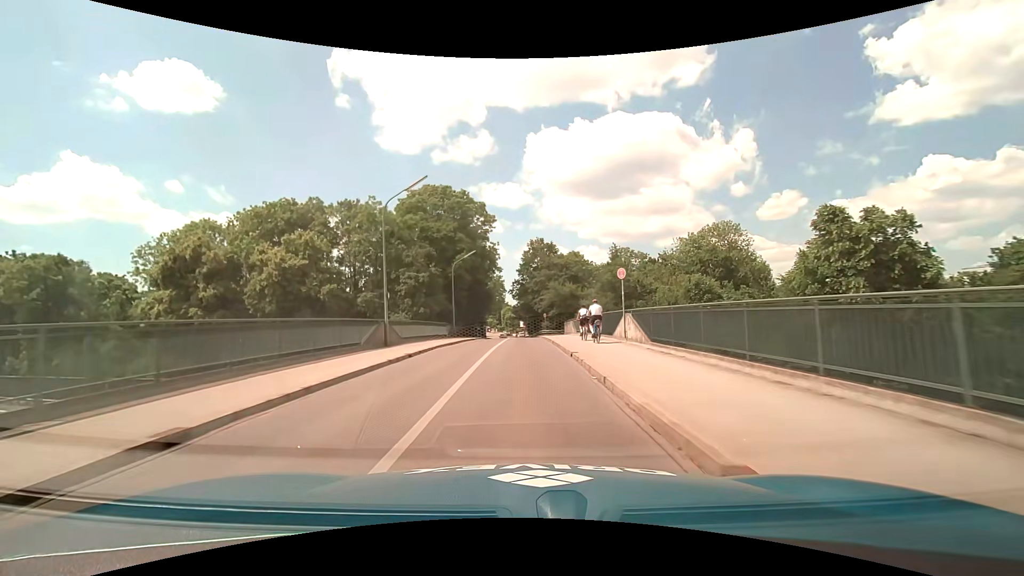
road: tertiary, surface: asphalt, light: Day
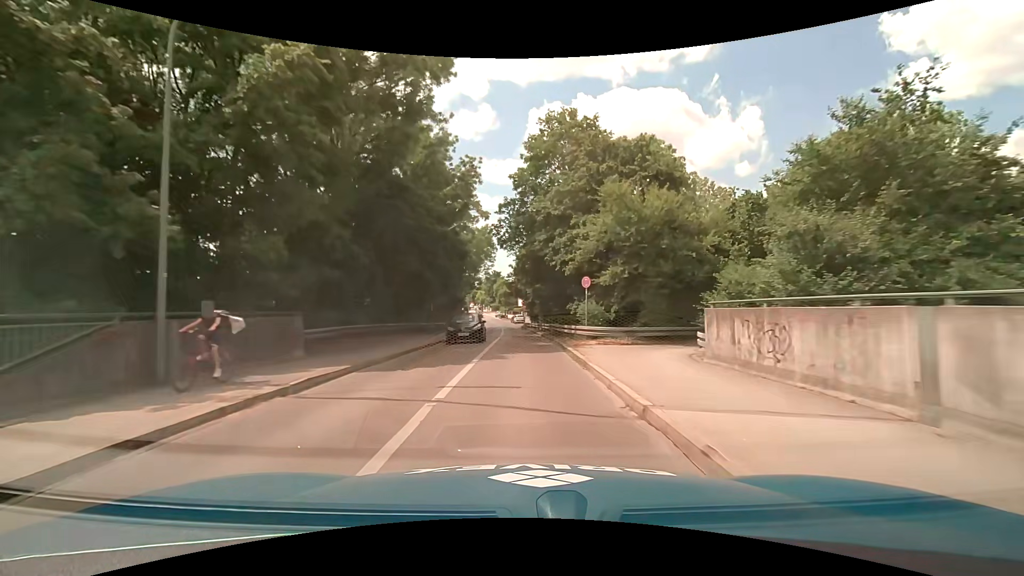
(-0.1, +38.5) m; 0°
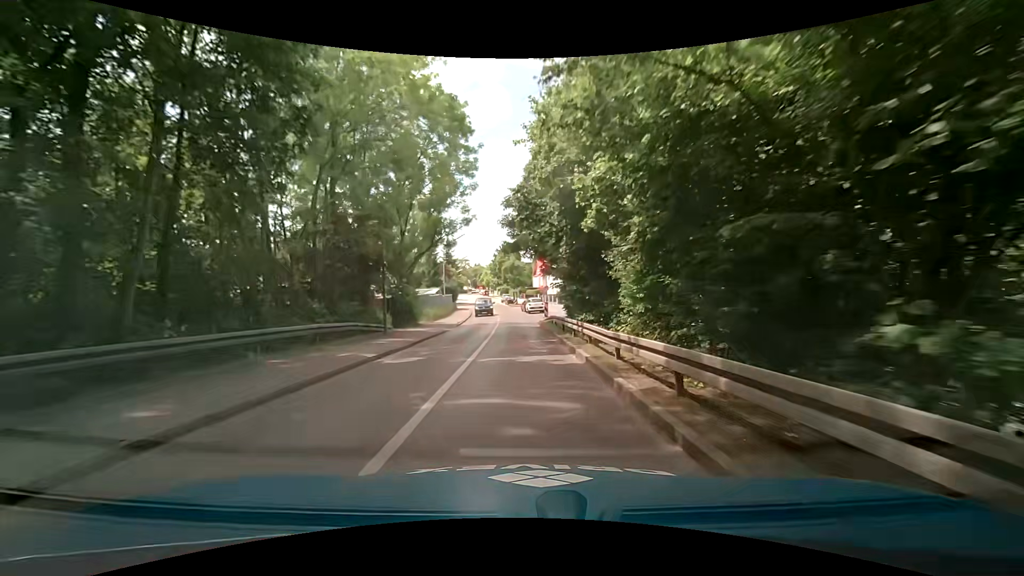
(-0.4, +39.5) m; -1°
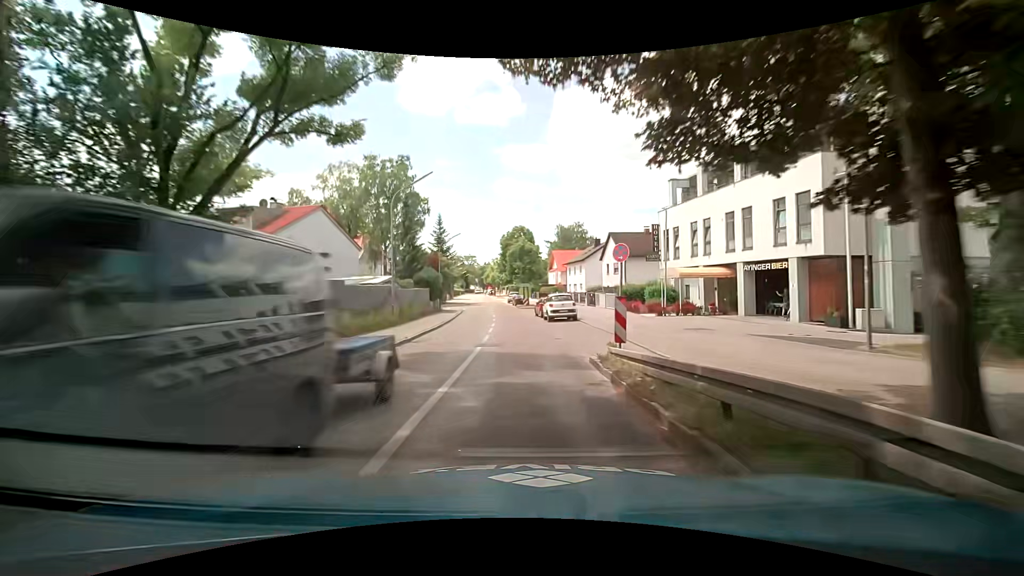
(-0.4, +23.5) m; -1°
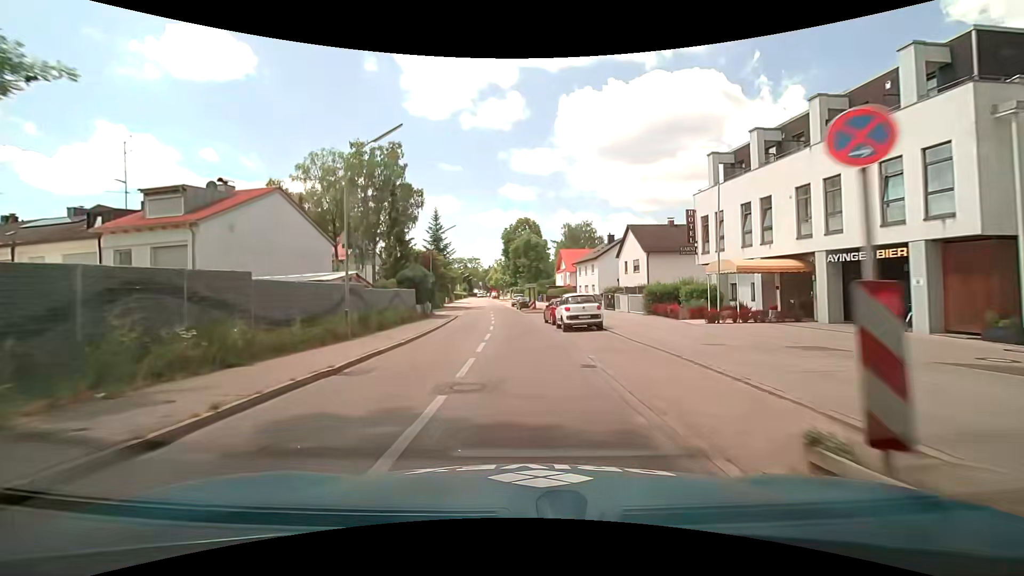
(-0.1, +7.7) m; -2°
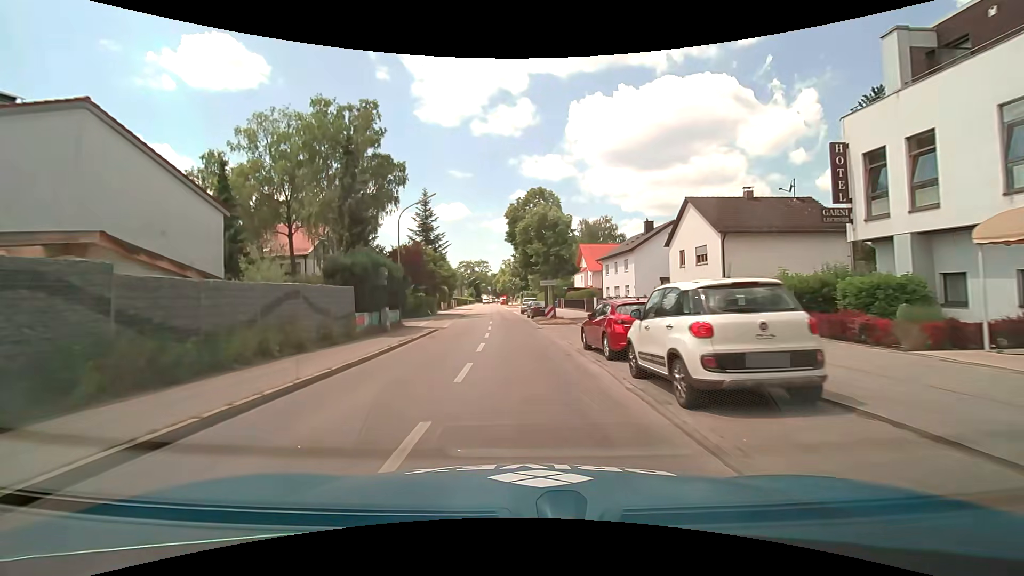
(+0.1, +15.3) m; -1°
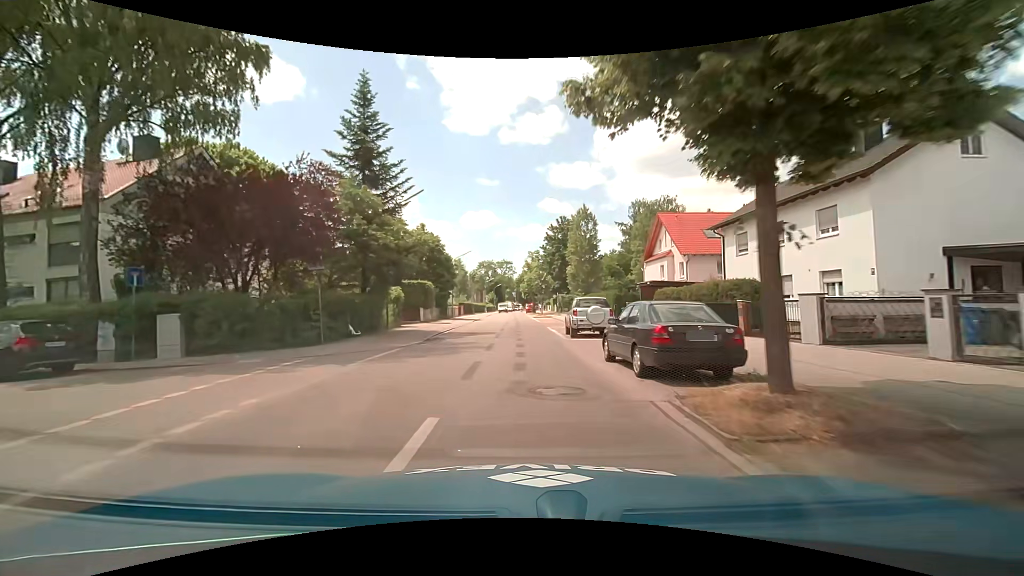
(-0.6, +30.2) m; -3°
